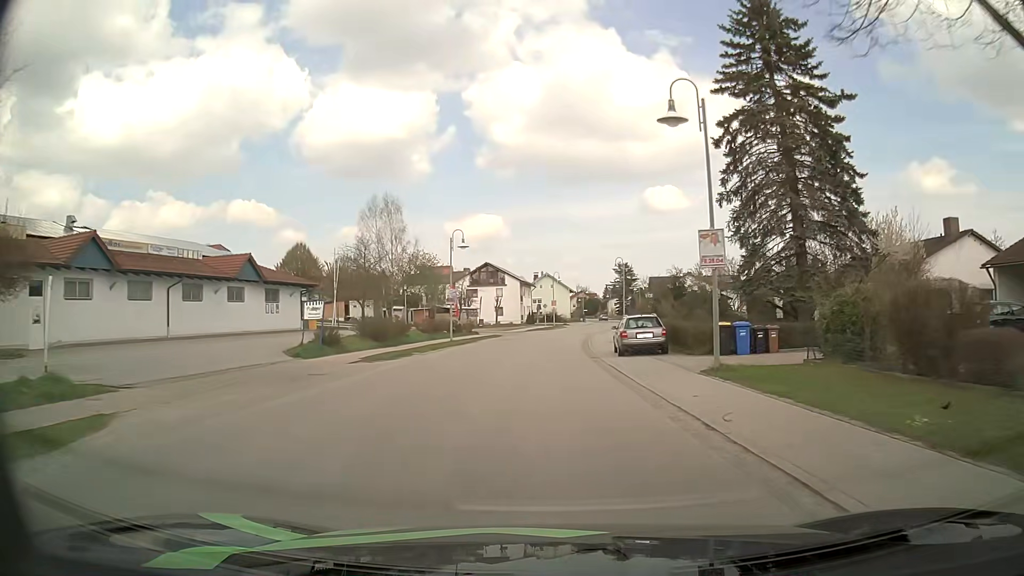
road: secondary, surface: asphalt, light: Day
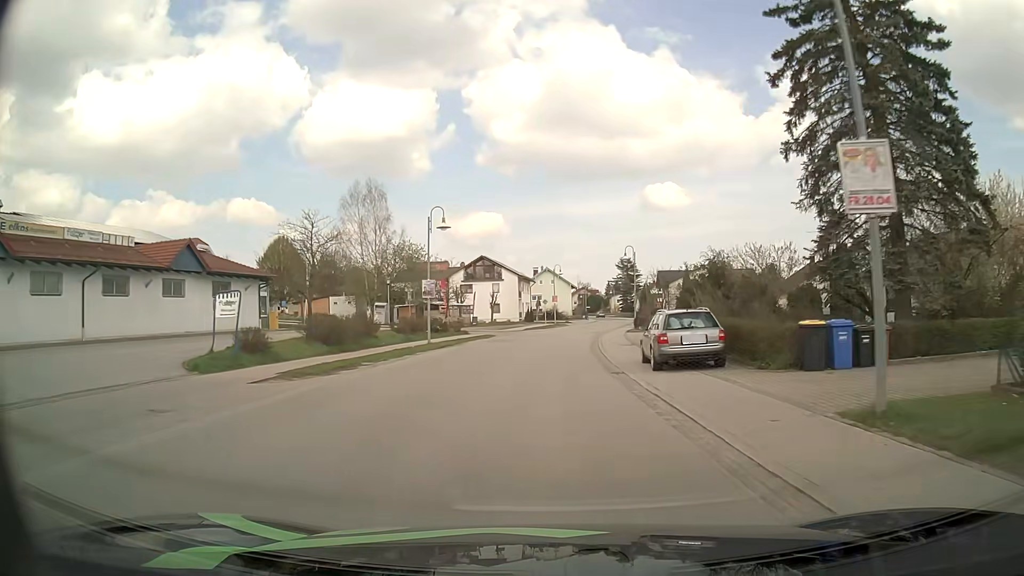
(0.0, +8.0) m; 0°
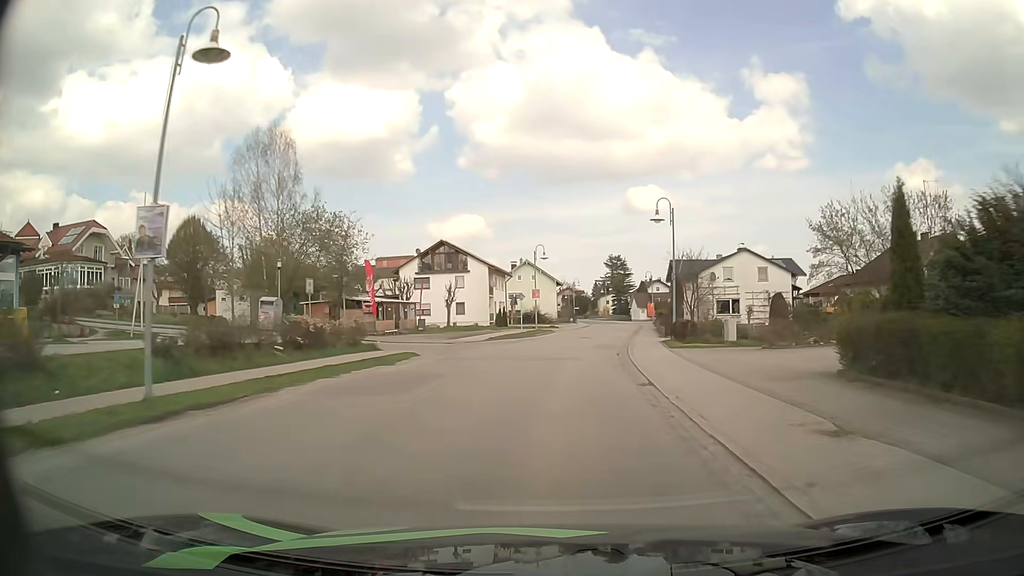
(+0.3, +23.9) m; +2°
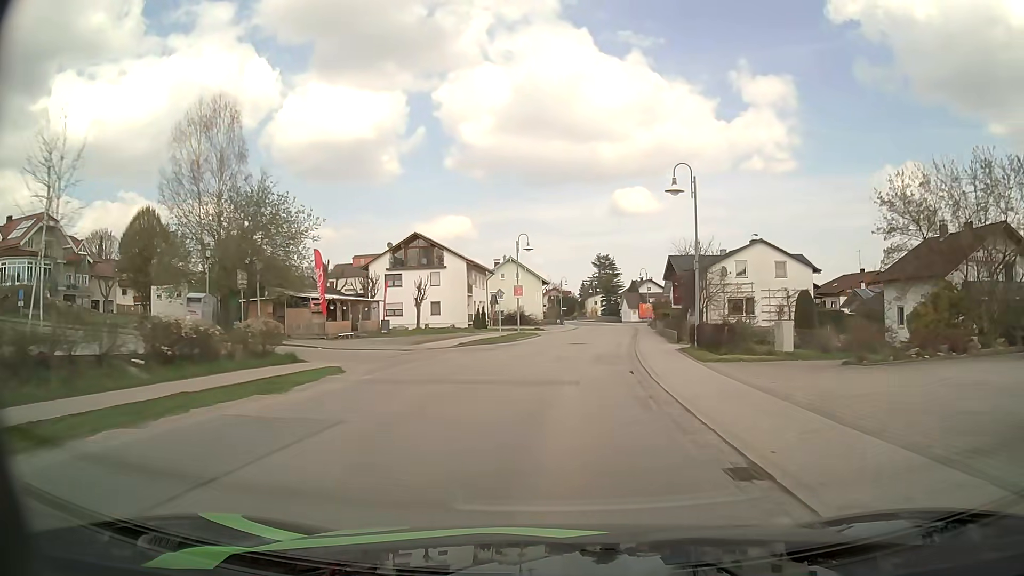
(+0.1, +8.0) m; +1°
